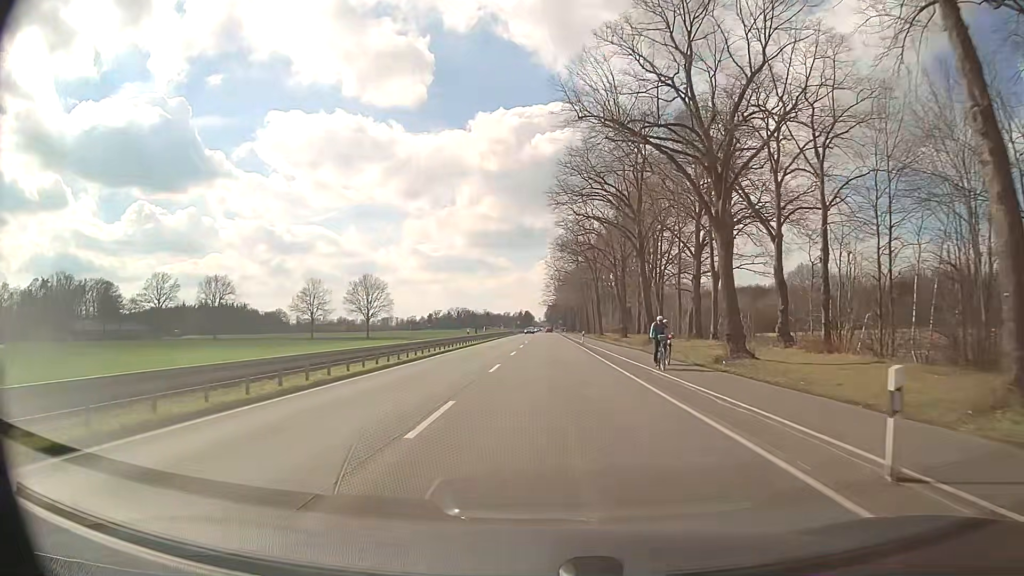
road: primary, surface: asphalt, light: Day
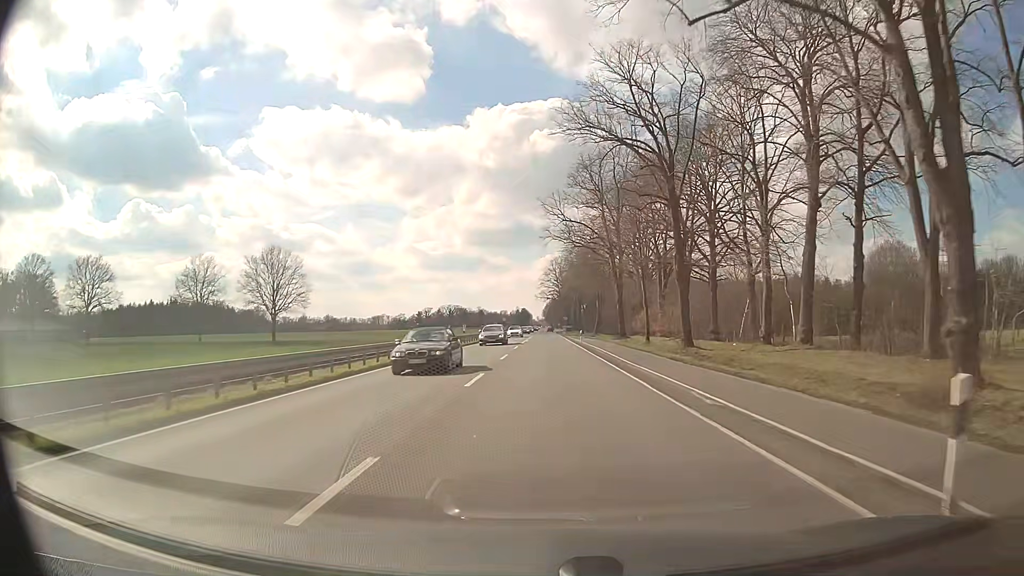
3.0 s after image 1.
(+0.2, +53.7) m; 0°
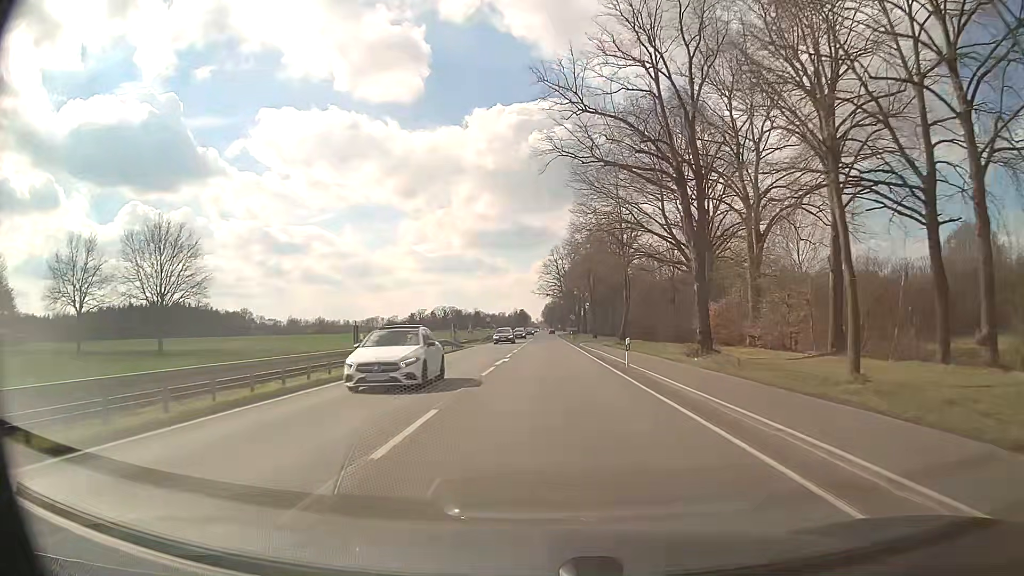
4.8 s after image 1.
(-0.1, +32.3) m; 0°
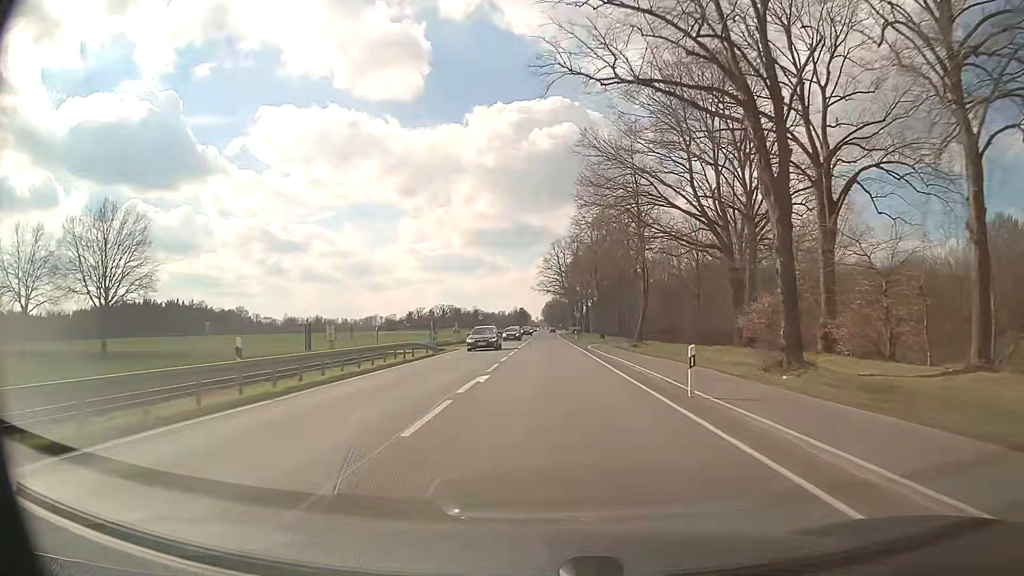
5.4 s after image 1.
(0.0, +10.7) m; 0°
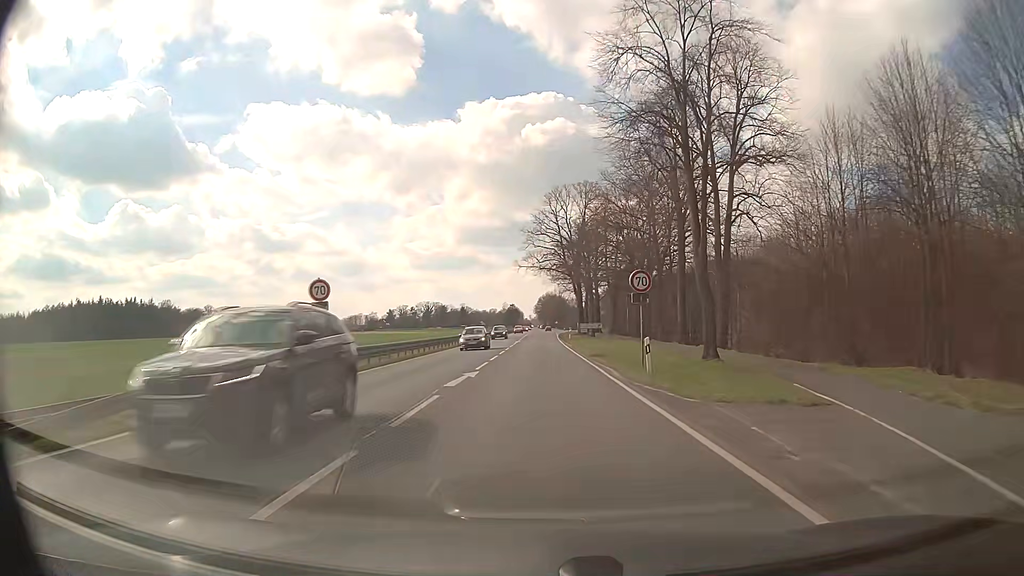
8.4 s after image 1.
(+0.4, +53.8) m; +1°
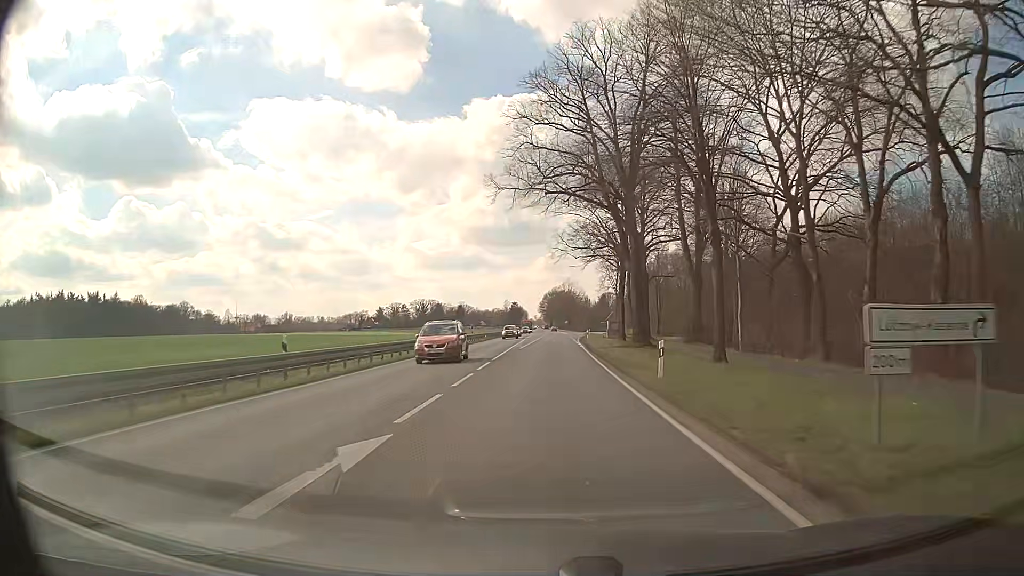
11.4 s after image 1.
(-0.3, +53.9) m; -1°
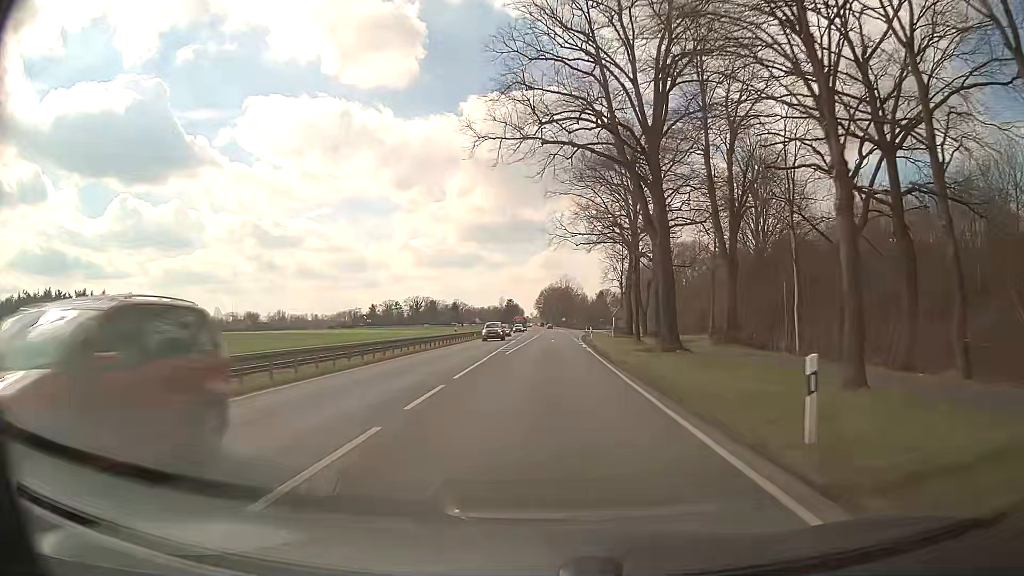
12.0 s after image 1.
(0.0, +10.8) m; 0°
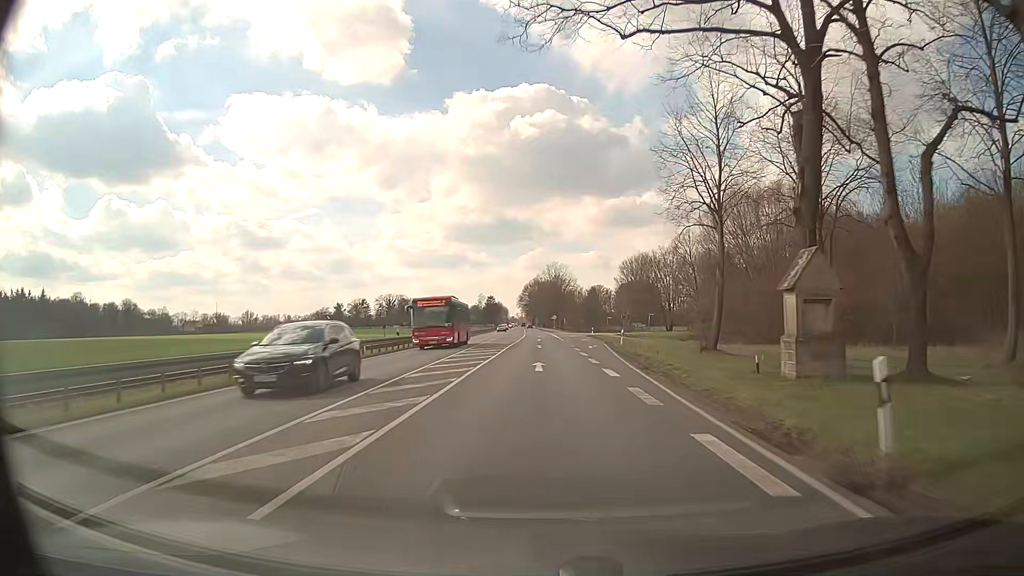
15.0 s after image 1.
(+0.9, +53.8) m; +1°
(0, +10) (0, +20) (0, +30) (0, +40) (-1, +50) (-1, +60) (-1, +70) (-1, +80) (-1, +90) (-1, +100) m
